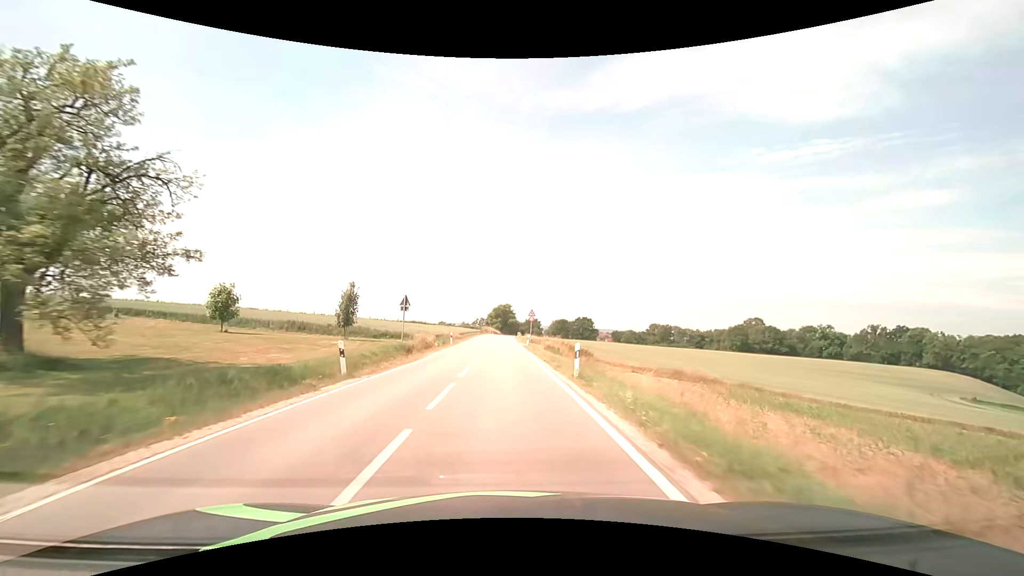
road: secondary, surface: asphalt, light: Day
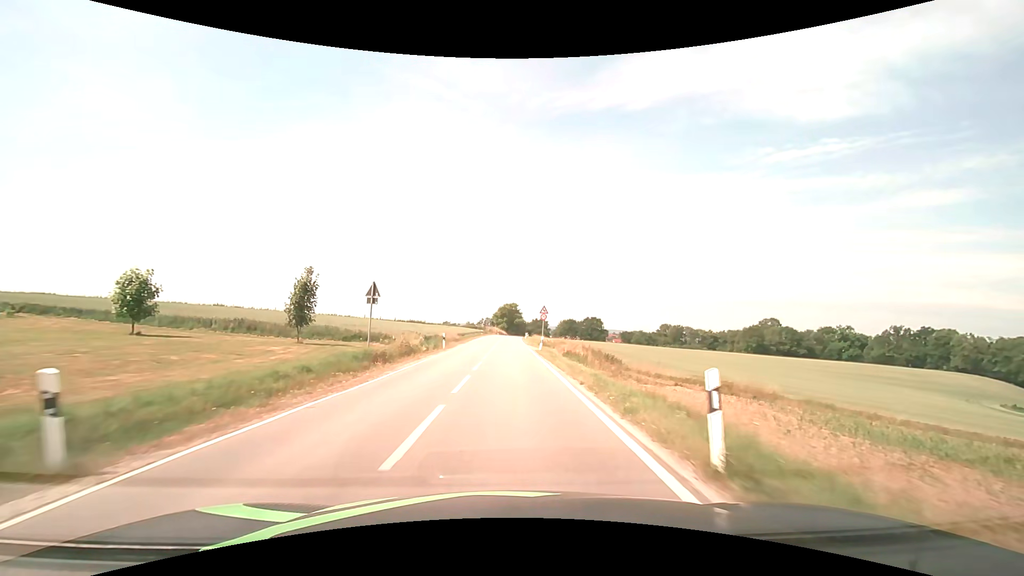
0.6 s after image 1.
(-0.1, +9.5) m; -1°
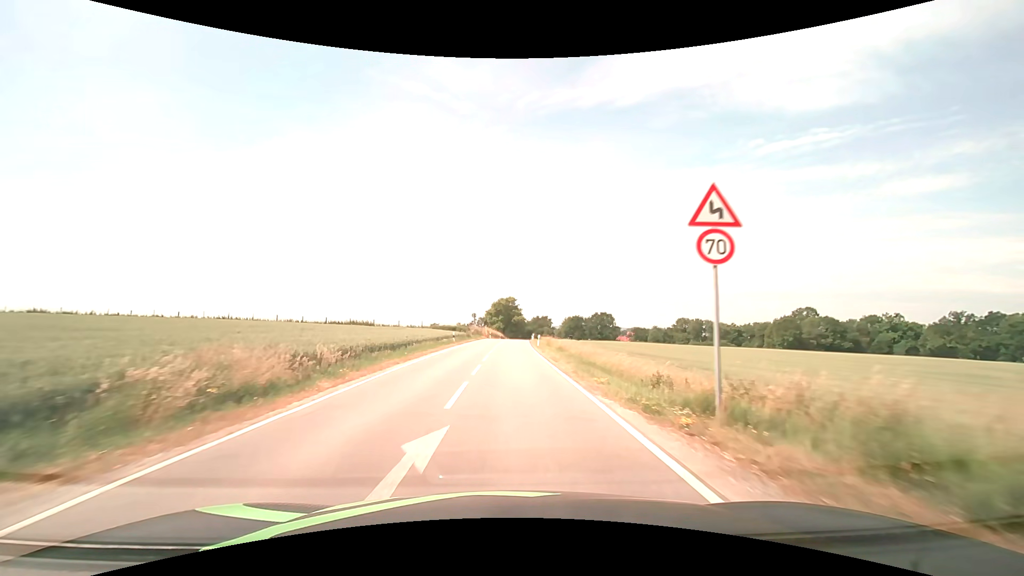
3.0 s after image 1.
(+0.1, +38.8) m; +1°
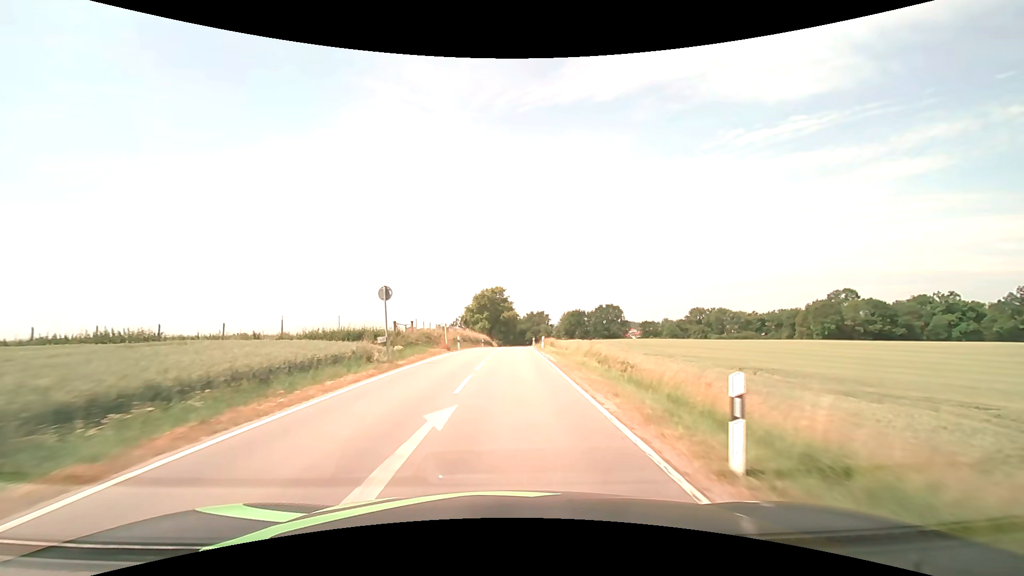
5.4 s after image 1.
(+0.4, +40.0) m; +1°
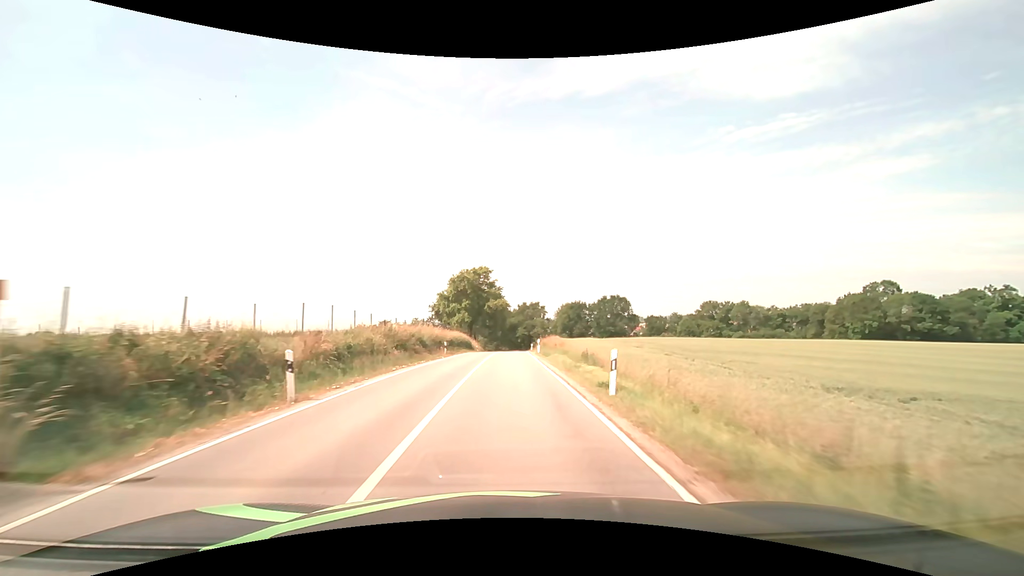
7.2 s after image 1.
(+0.3, +30.7) m; +1°
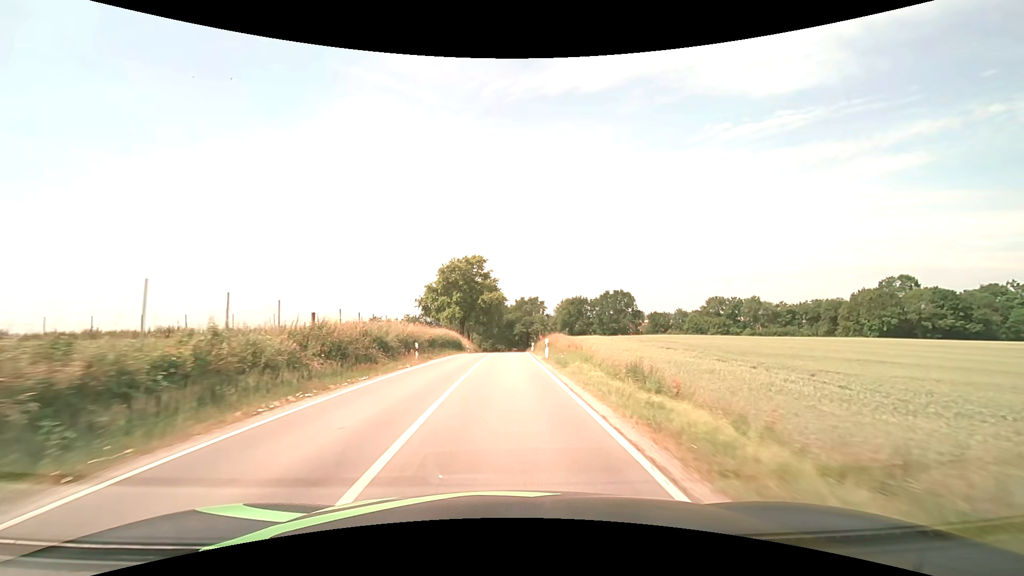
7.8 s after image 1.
(0.0, +10.4) m; 0°
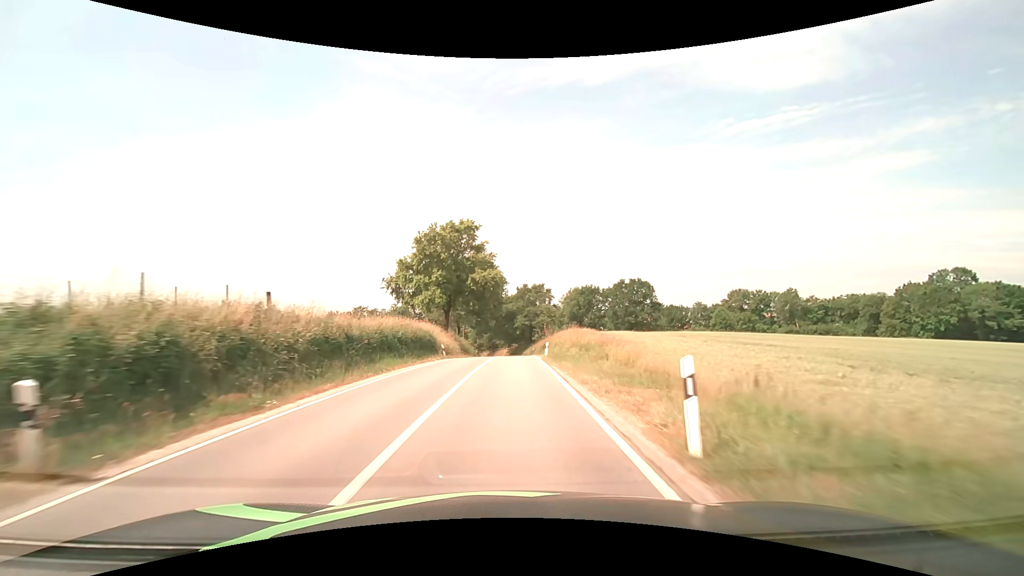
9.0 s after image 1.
(0.0, +21.2) m; 0°
(0, +10) (0, +20) (0, +30) (0, +40) (+1, +50) (+1, +60) (+1, +70) (+1, +80) (+1, +90) (+1, +100) m
